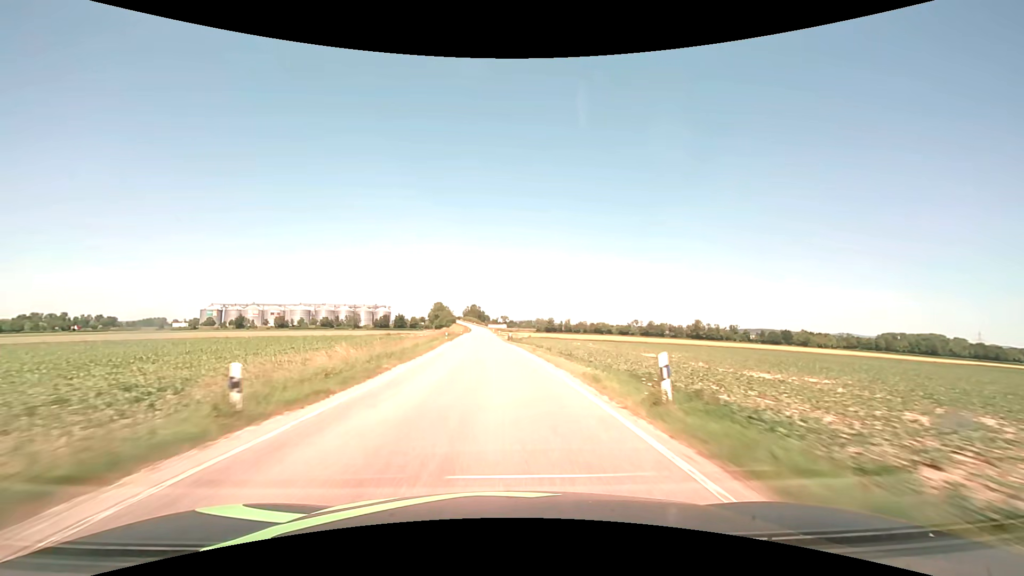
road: secondary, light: Day
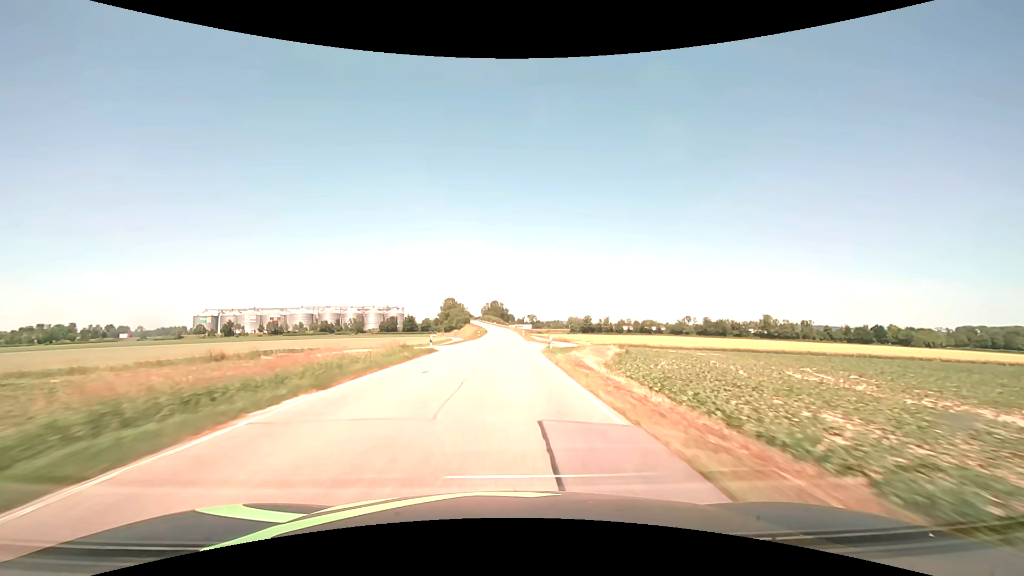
(-2.8, +70.9) m; -3°
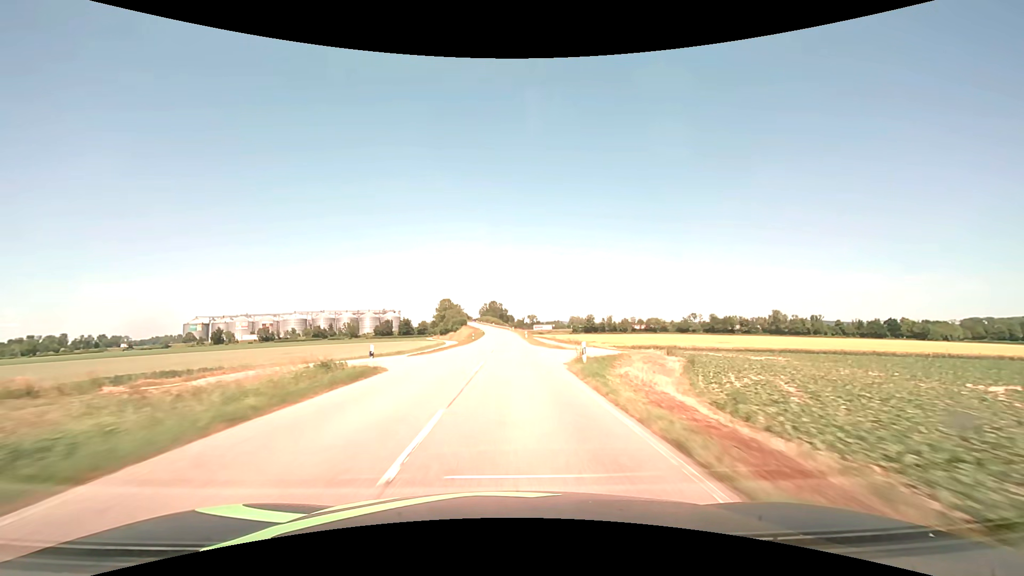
(0.0, +14.2) m; 0°
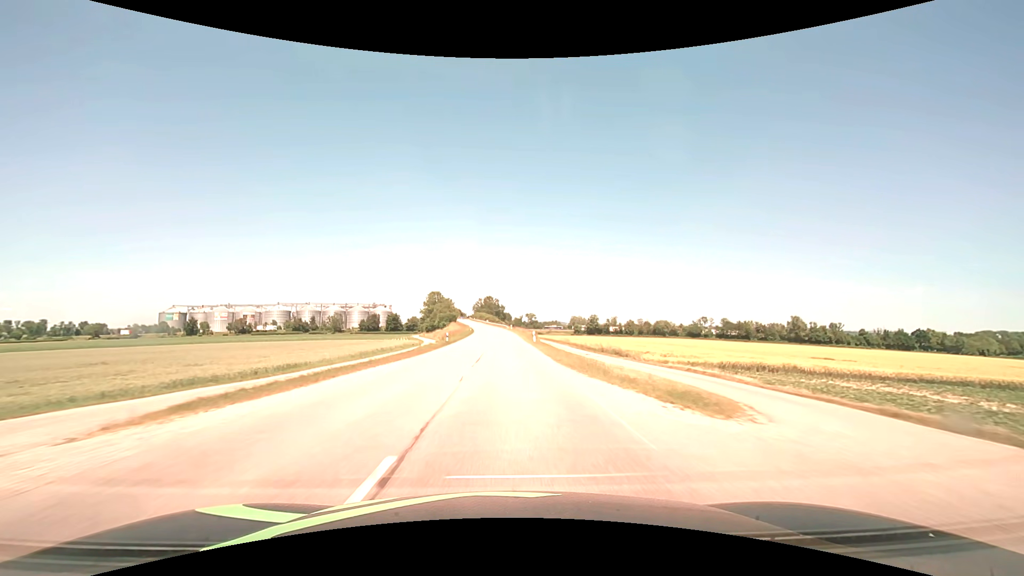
(0.0, +28.4) m; 0°
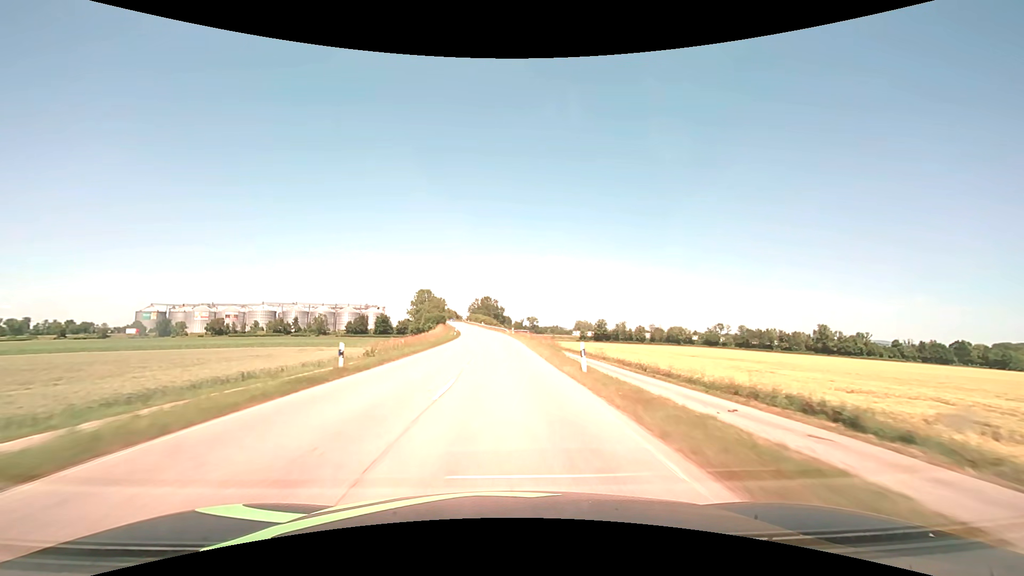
(0.0, +28.4) m; 0°
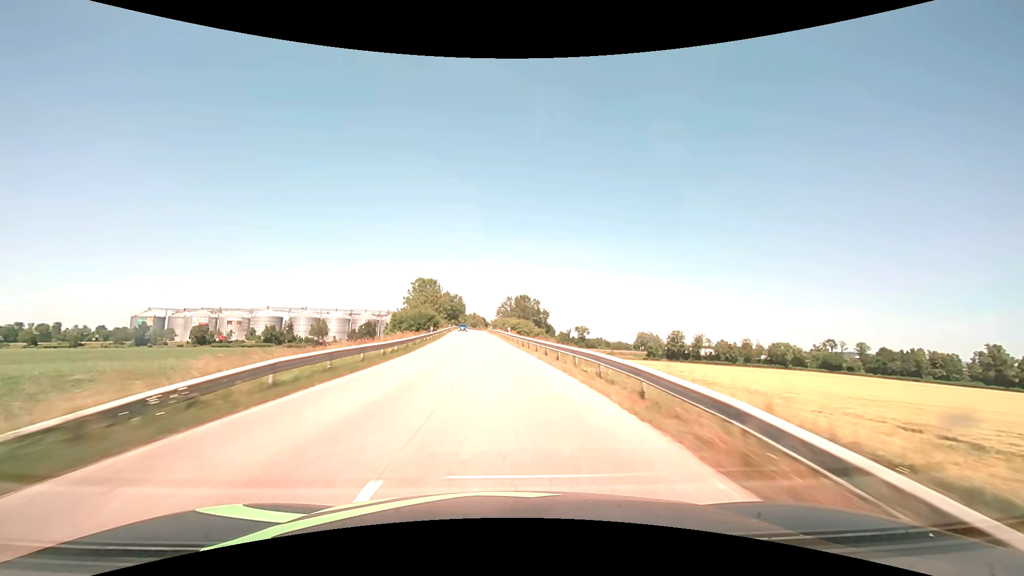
(-1.8, +70.6) m; -4°
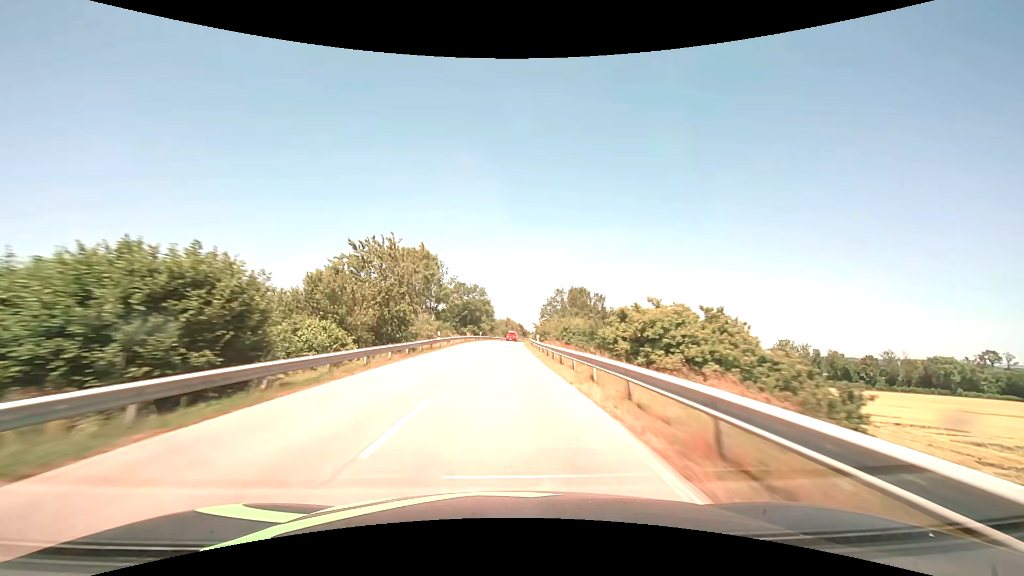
(-2.5, +56.2) m; -4°
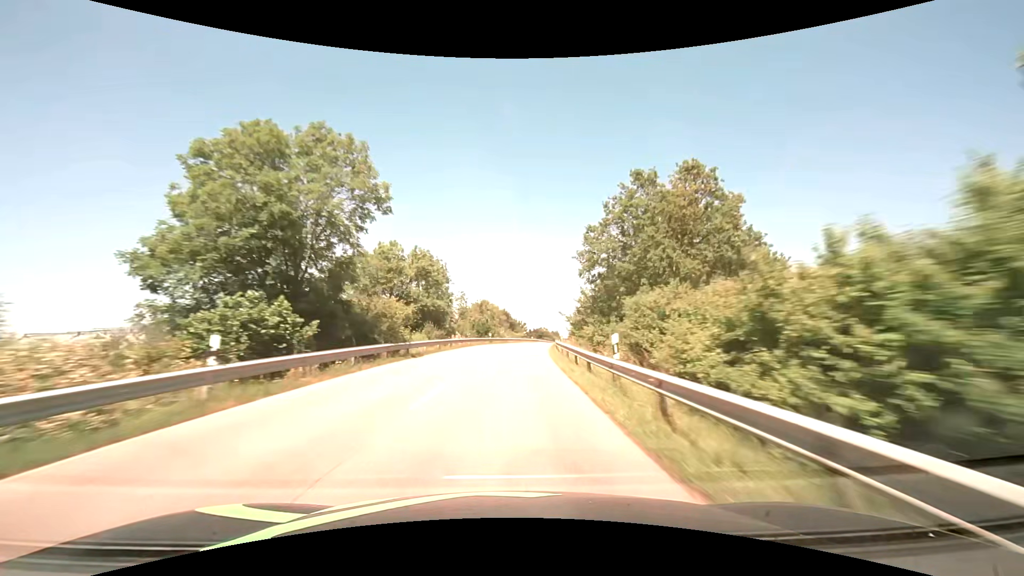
(+1.1, +70.4) m; +2°
(0, +10) (0, +20) (+1, +30) (+1, +40) (+2, +50) (+4, +60) (+5, +70) (+7, +80) (+9, +89) (+10, +99) m
